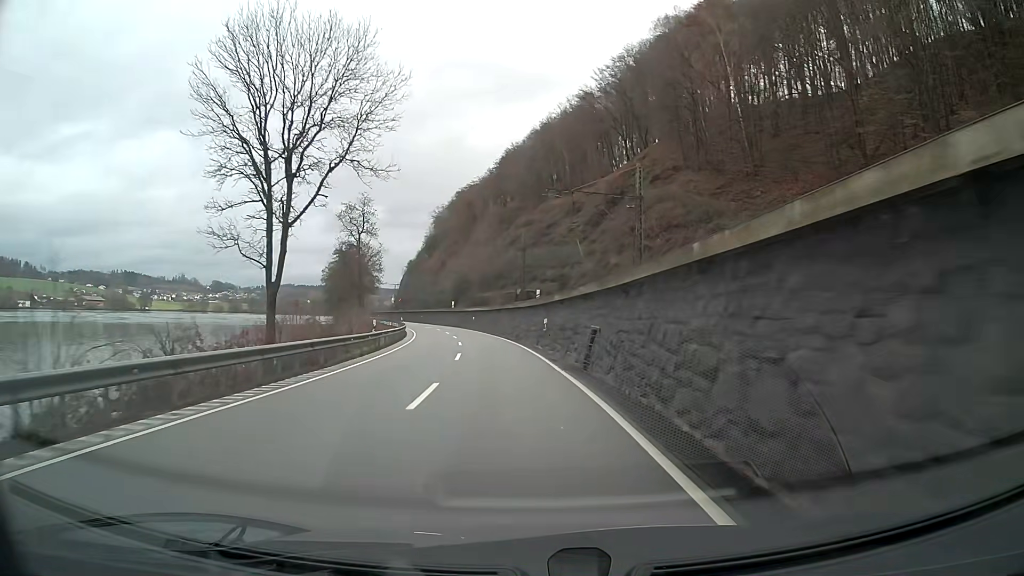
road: primary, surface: asphalt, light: Day
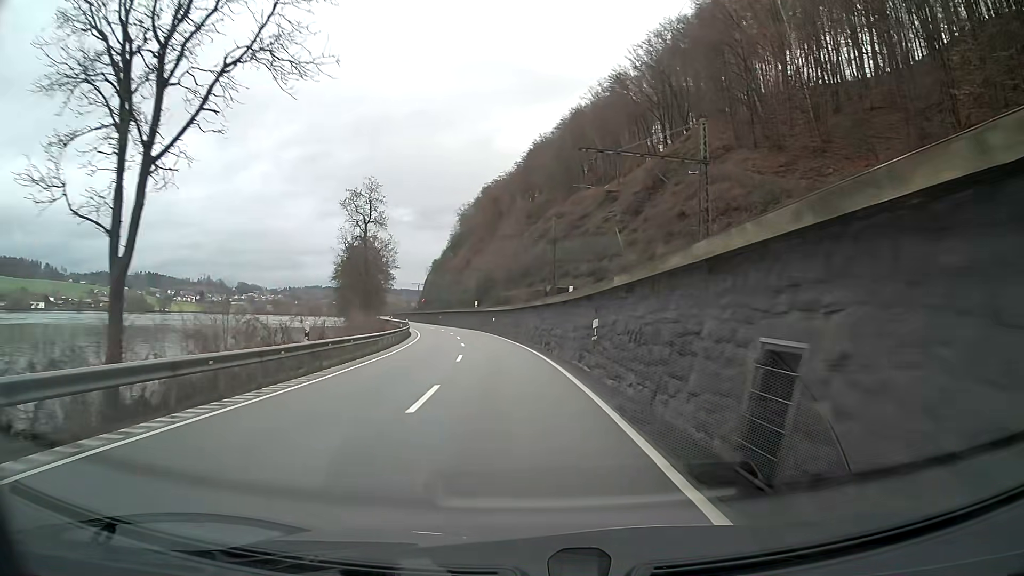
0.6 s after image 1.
(-0.3, +12.5) m; -2°
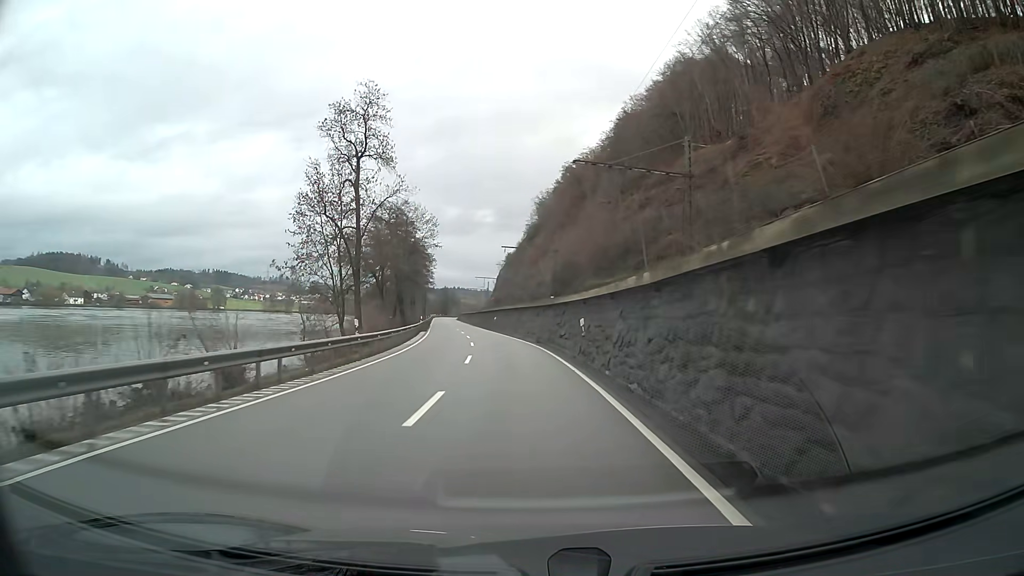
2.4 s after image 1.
(-2.3, +37.3) m; -7°
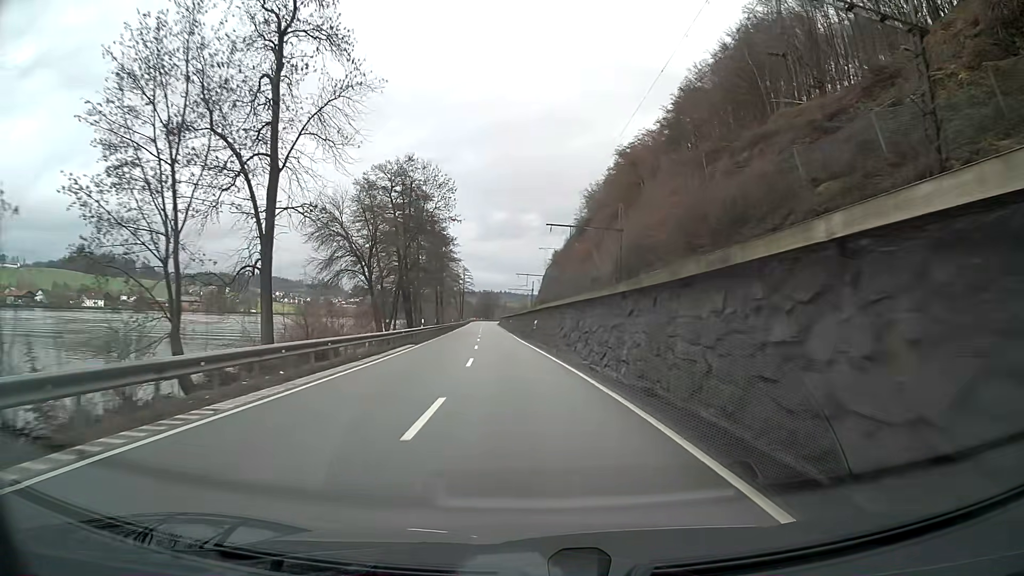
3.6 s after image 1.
(-0.8, +25.0) m; -4°
